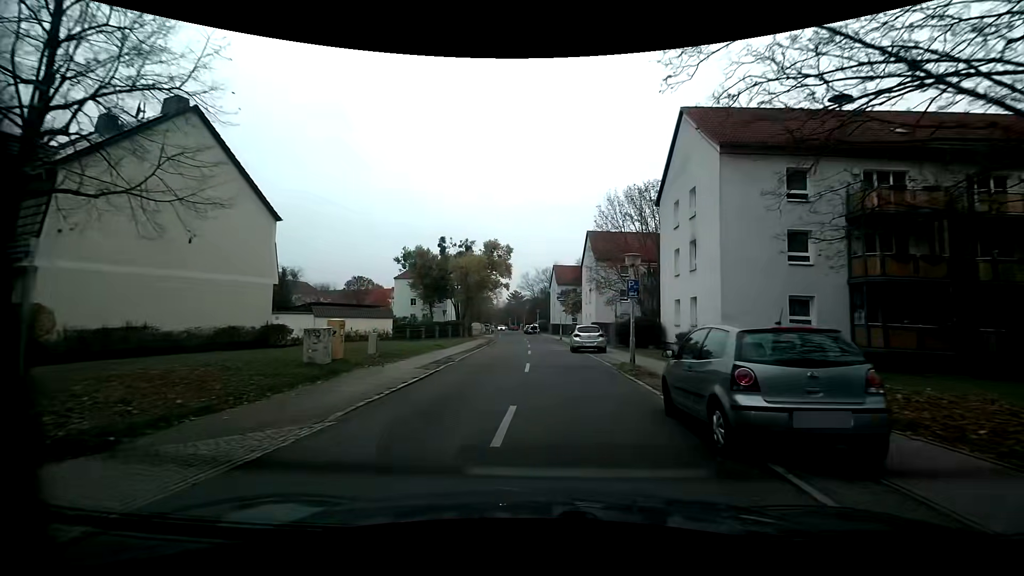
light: Day
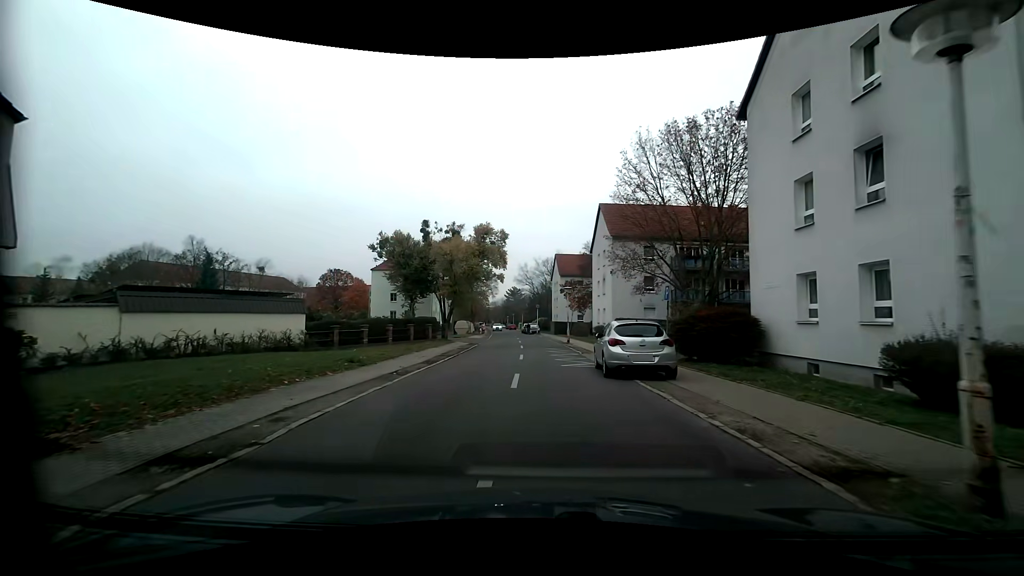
(0.0, +13.7) m; -1°
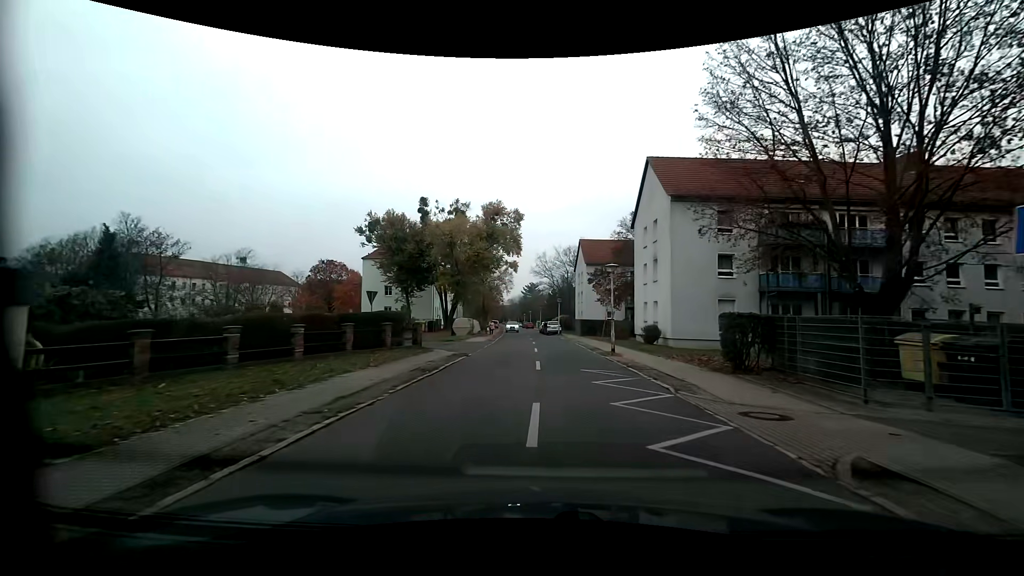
(-0.3, +13.7) m; -2°
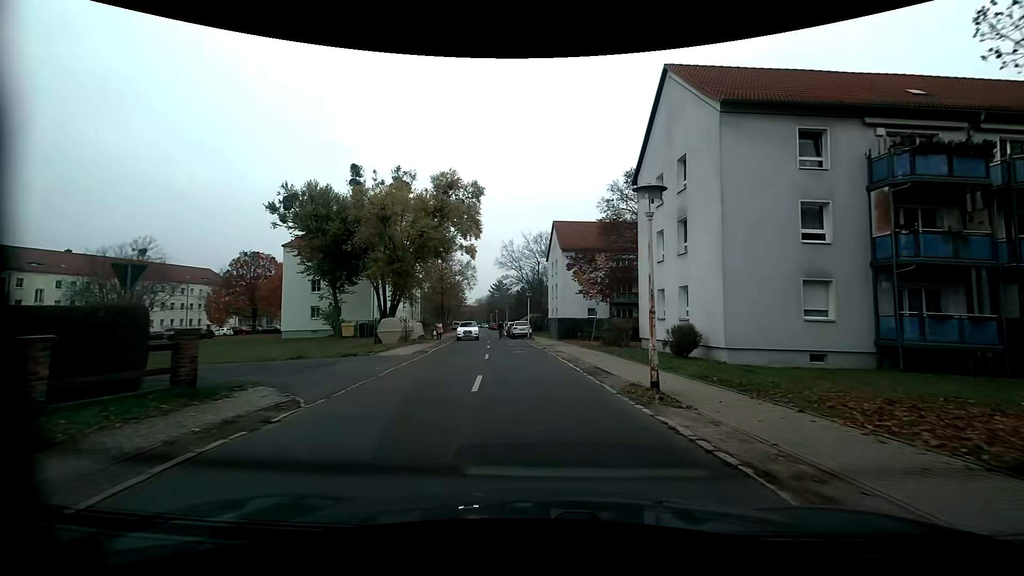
(+0.5, +13.7) m; +3°
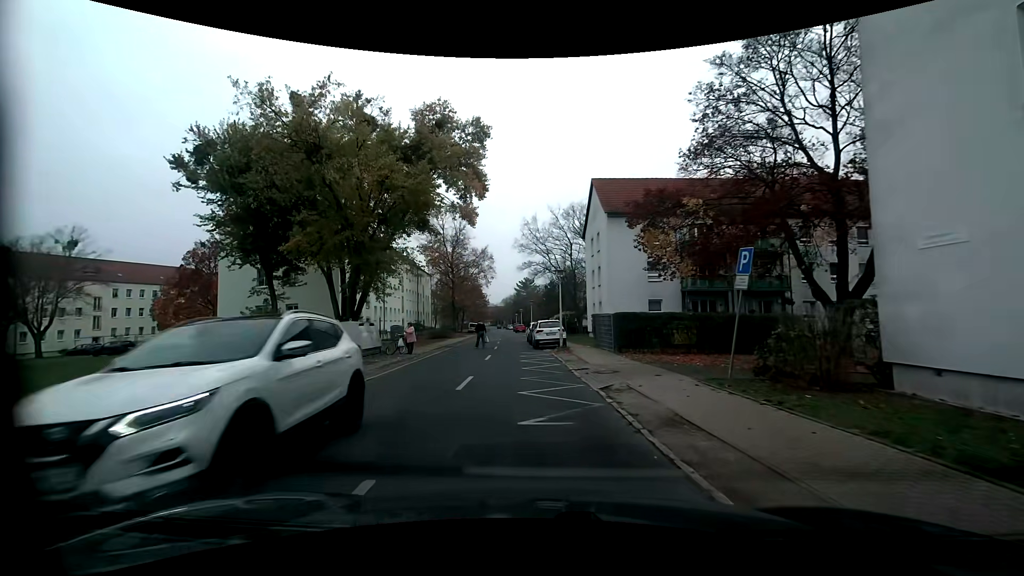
(-0.4, +17.4) m; -4°
(0, +10) (-1, +20) (-2, +30) (-3, +40) (-3, +50) (-4, +60) (-4, +70) (-5, +80) (-6, +90) (-6, +100) m
